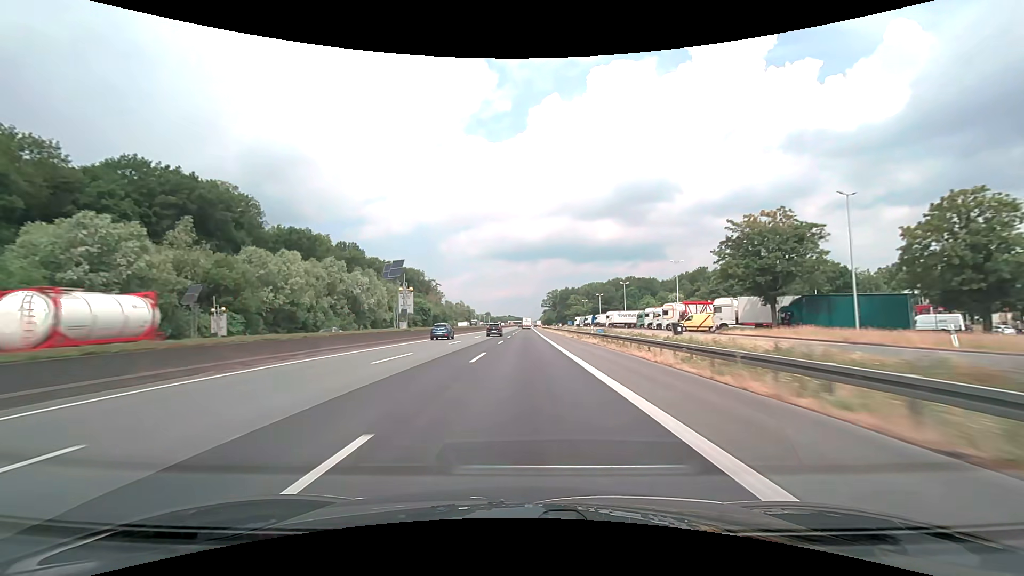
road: motorway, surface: asphalt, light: Day
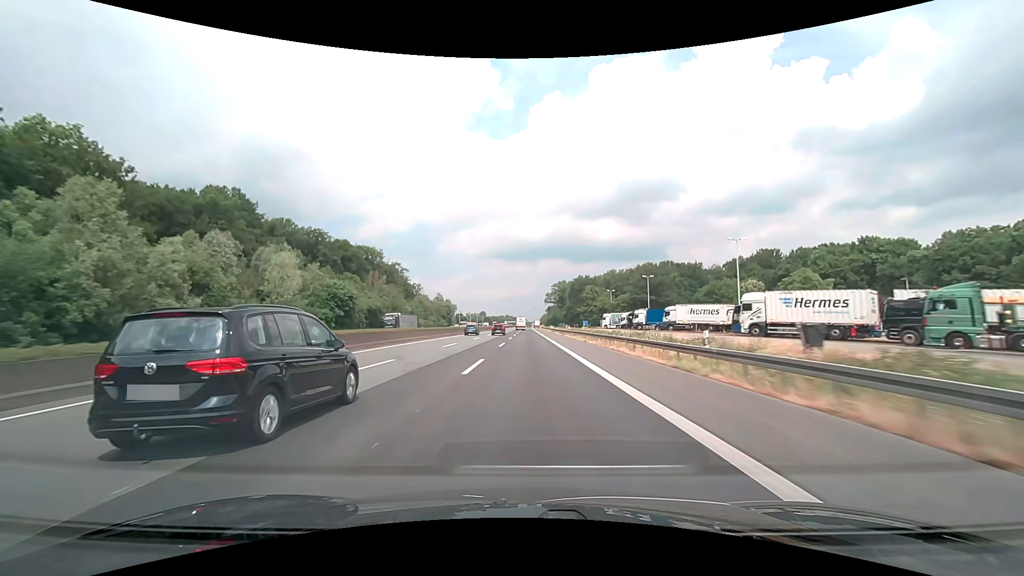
(+0.2, +76.0) m; 0°
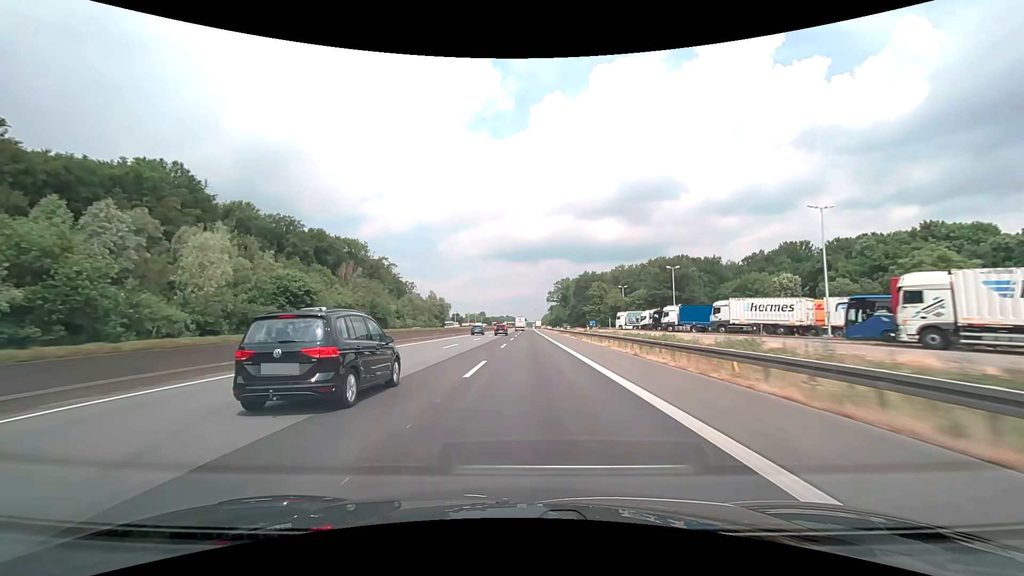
(0.0, +19.0) m; 0°
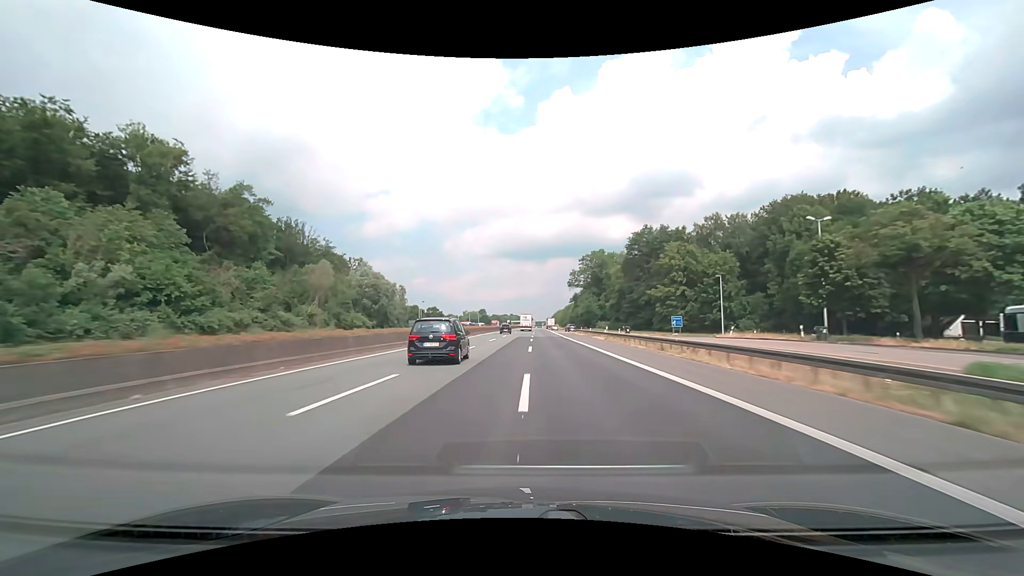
(-0.7, +95.1) m; -1°
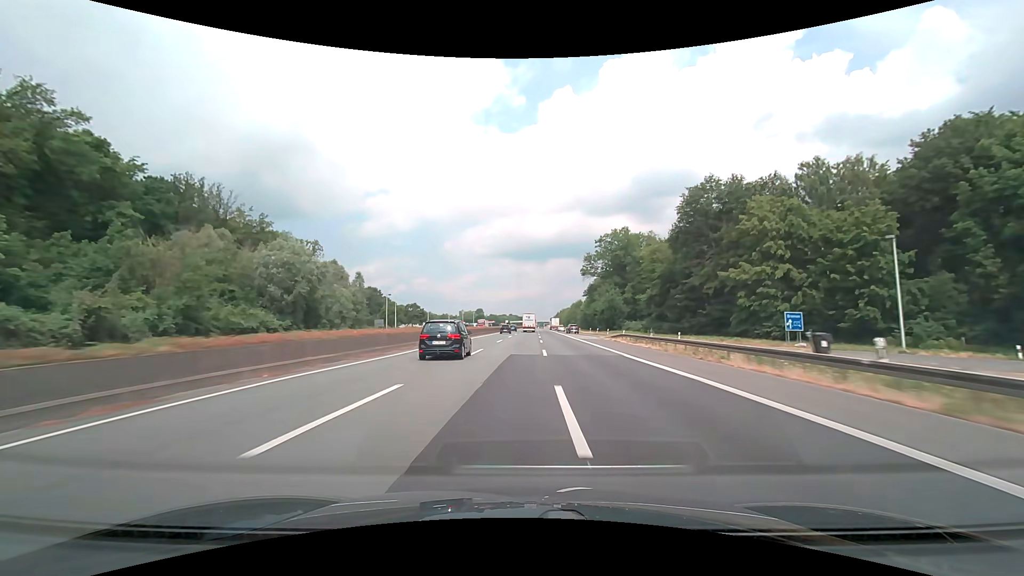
(0.0, +38.1) m; 0°
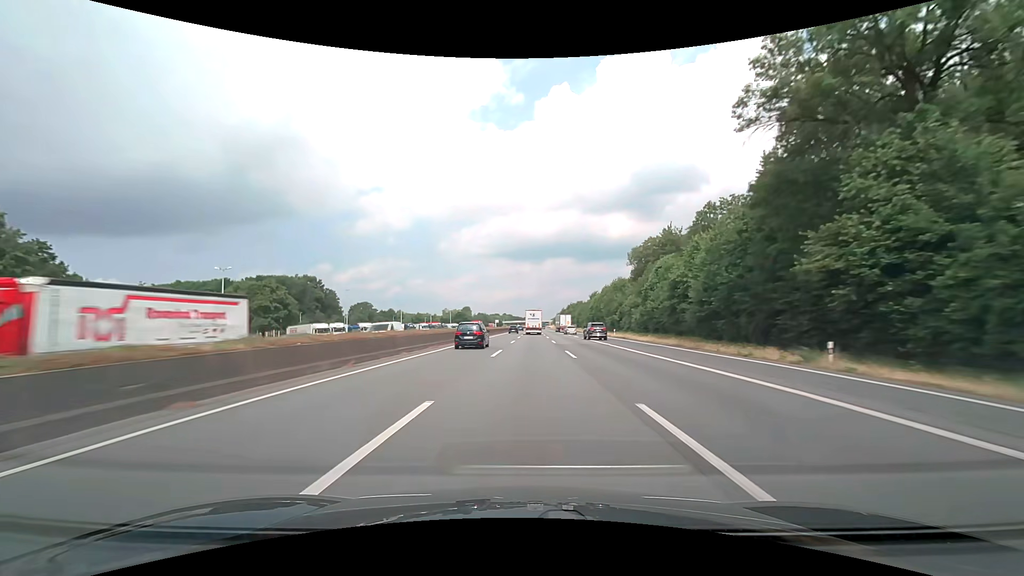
(+1.0, +95.1) m; 0°
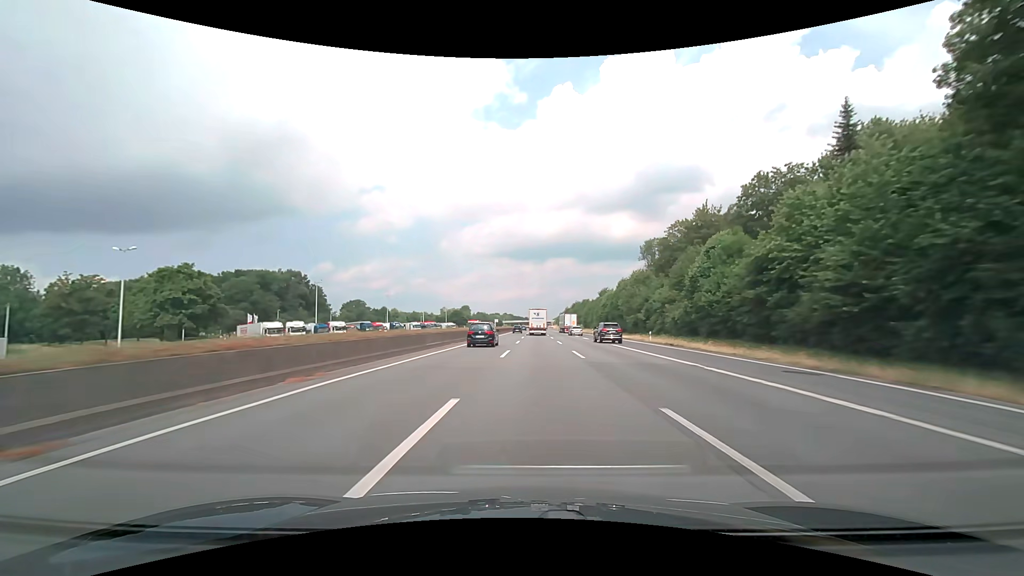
(0.0, +19.1) m; 0°
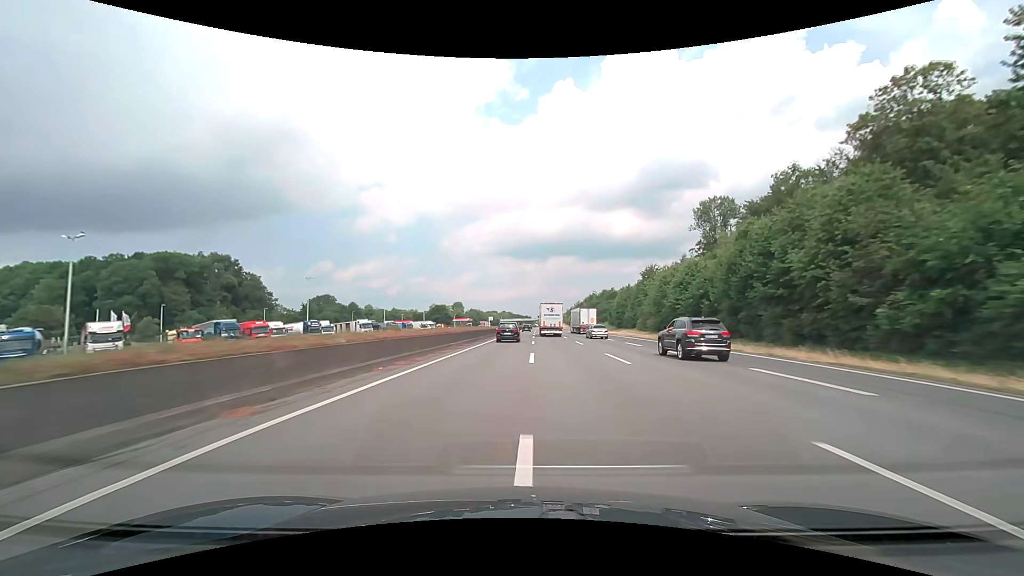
(-0.1, +57.6) m; 0°
(0, +10) (0, +20) (0, +30) (0, +40) (0, +50) (0, +60) (0, +70) (+1, +80) (+1, +90) (+1, +100) m
